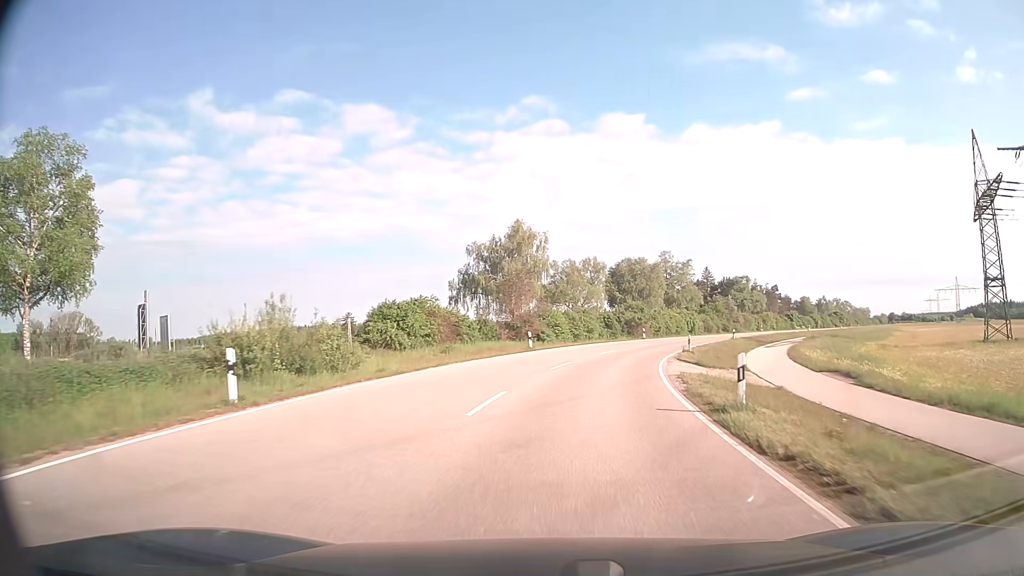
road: unclassified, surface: asphalt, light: Day
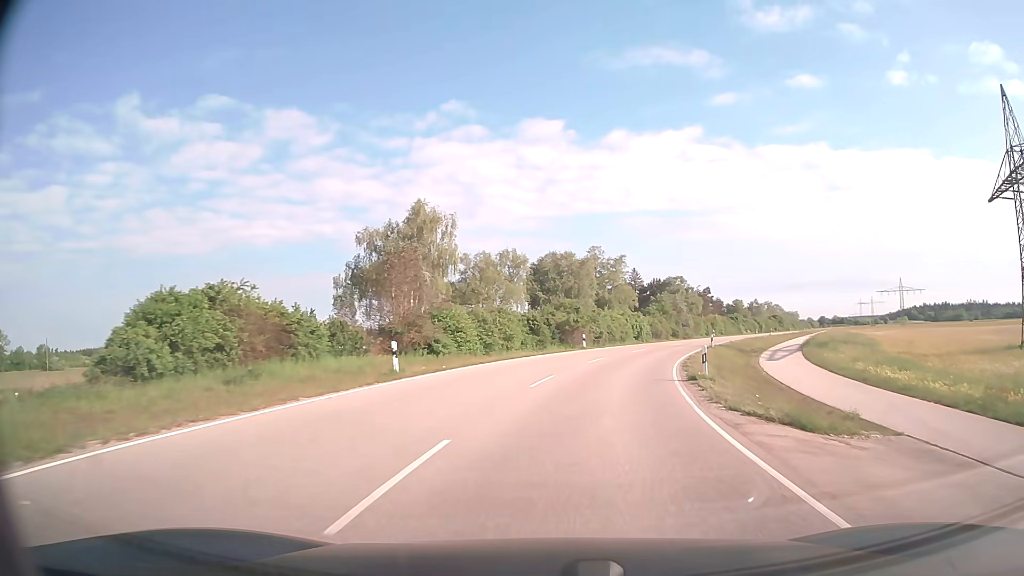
(+0.9, +17.8) m; +7°
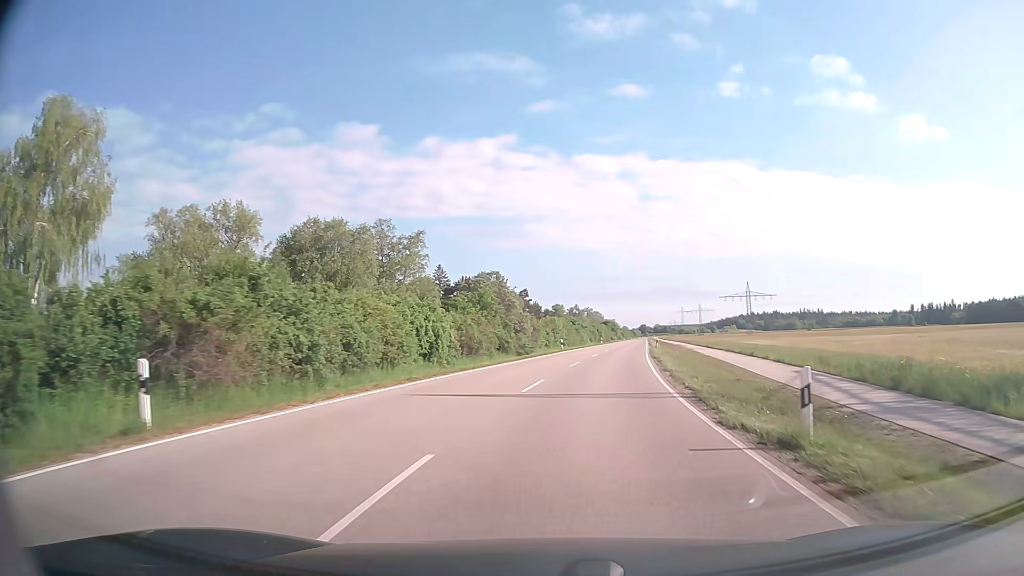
(+5.3, +35.6) m; +16°
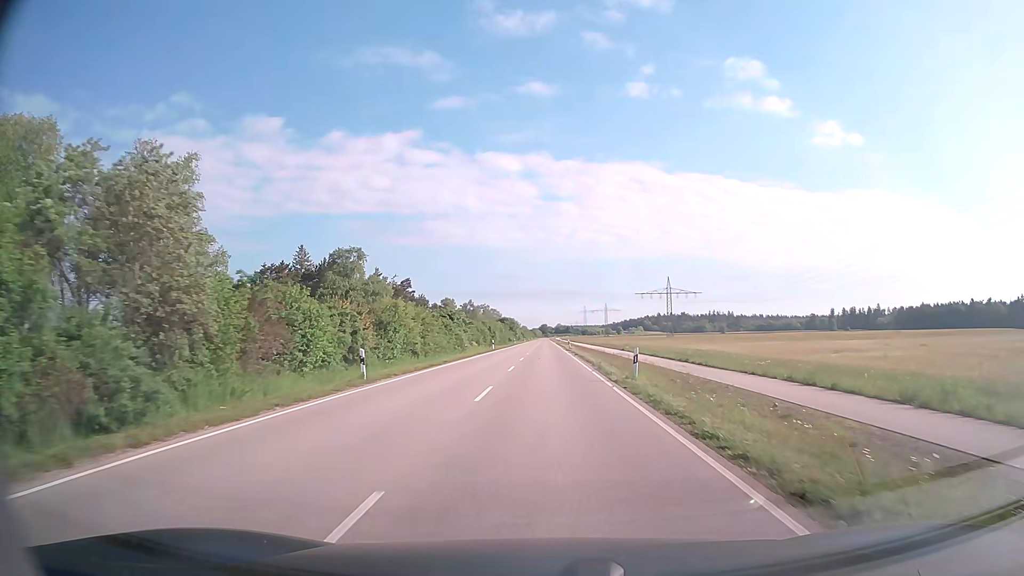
(+3.8, +37.0) m; +9°
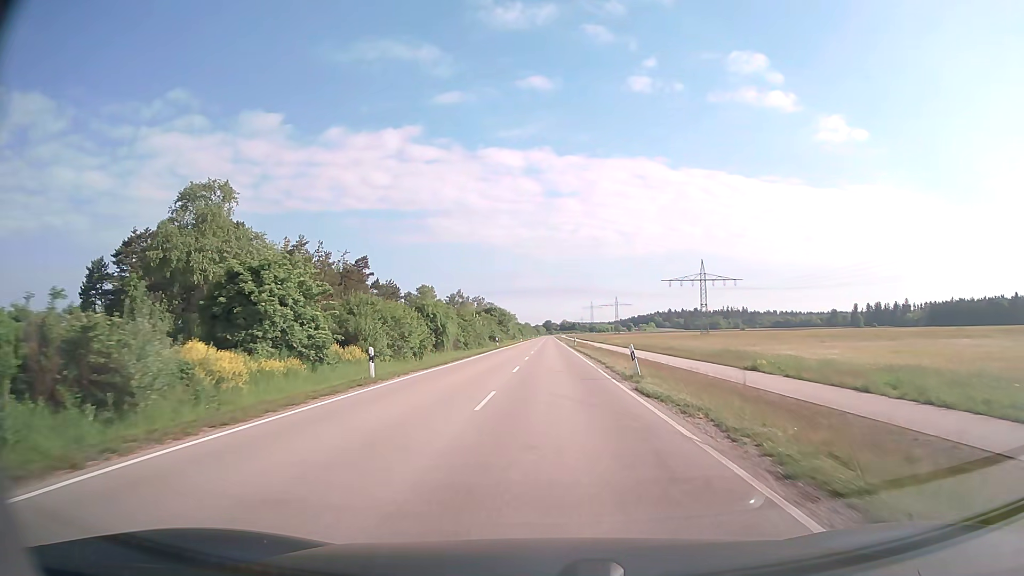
(0.0, +49.7) m; 0°
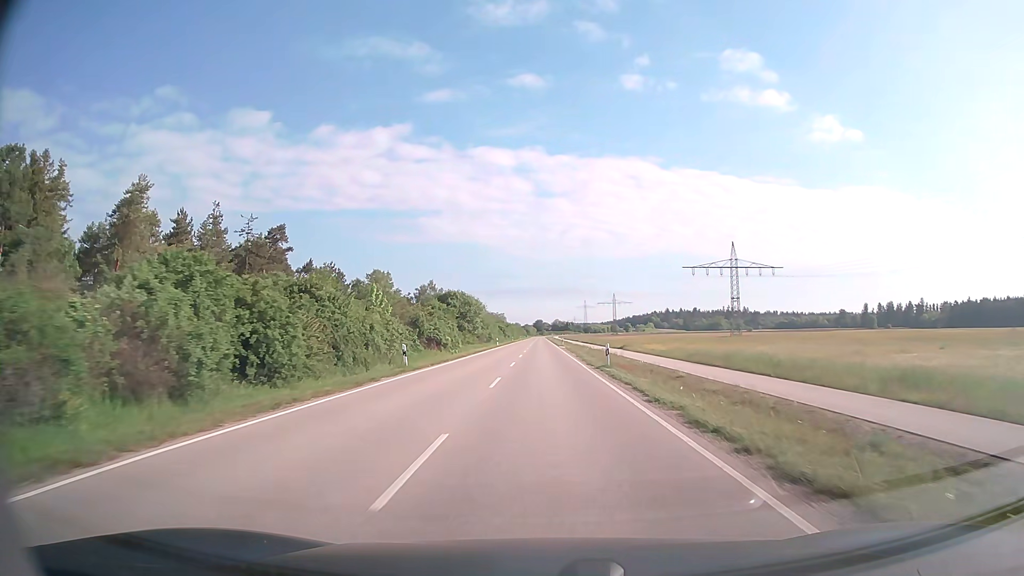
(+0.3, +42.7) m; +1°
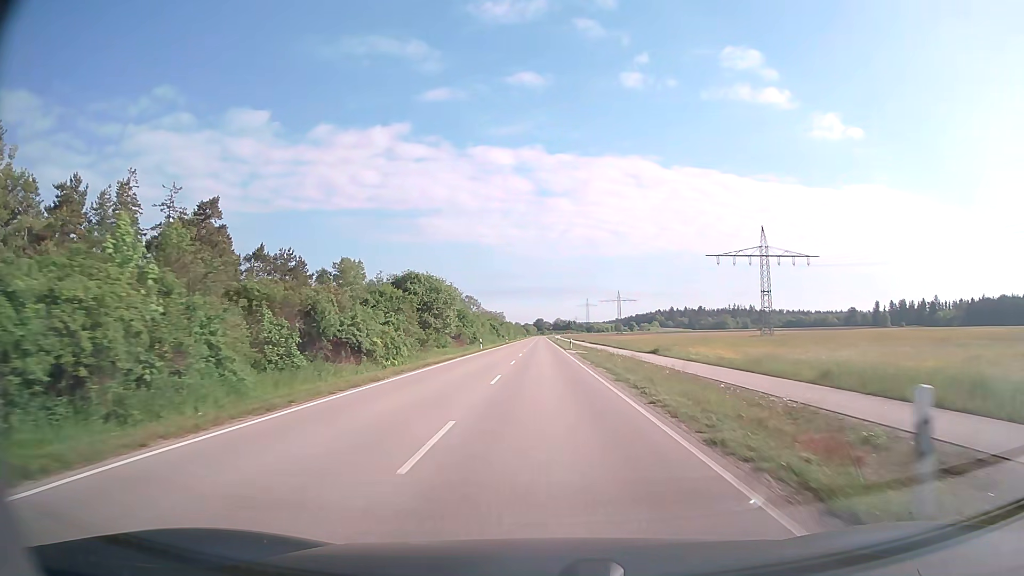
(-0.1, +22.6) m; 0°
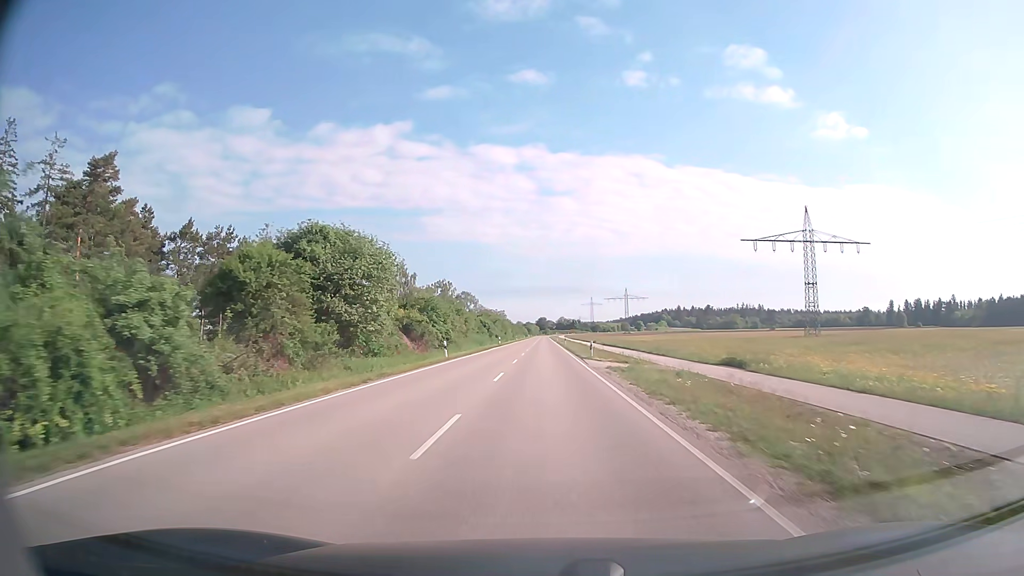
(0.0, +23.2) m; 0°
(0, +10) (0, +20) (0, +30) (0, +40) (0, +50) (0, +60) (0, +70) (0, +80) (0, +90) (0, +100) m
